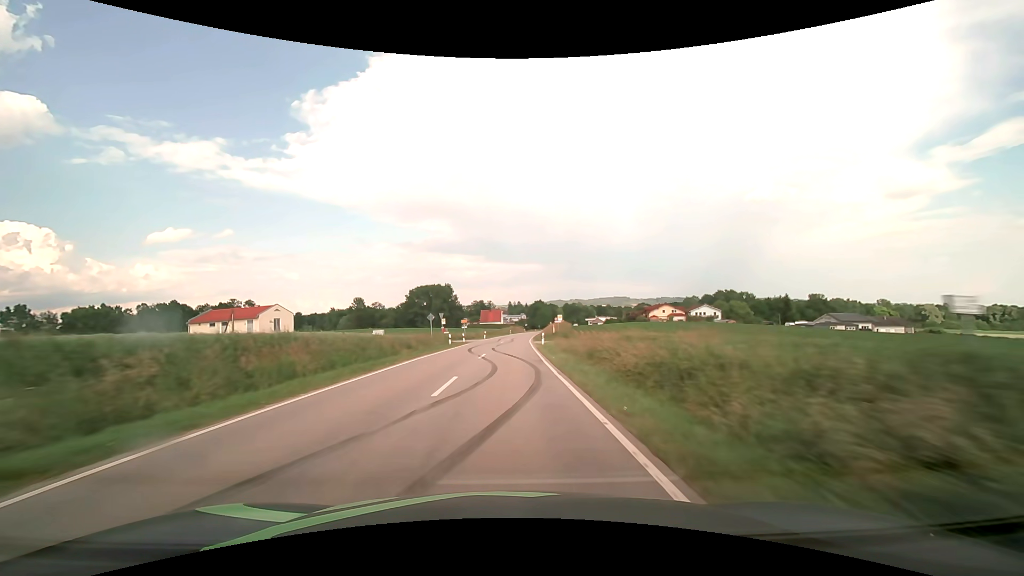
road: secondary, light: Day
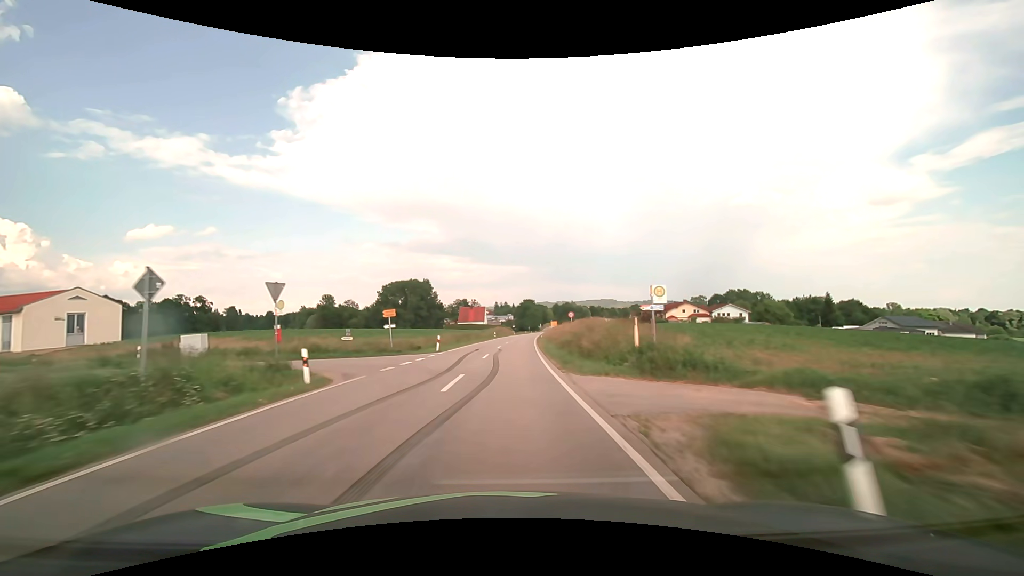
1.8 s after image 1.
(+0.5, +37.1) m; +2°
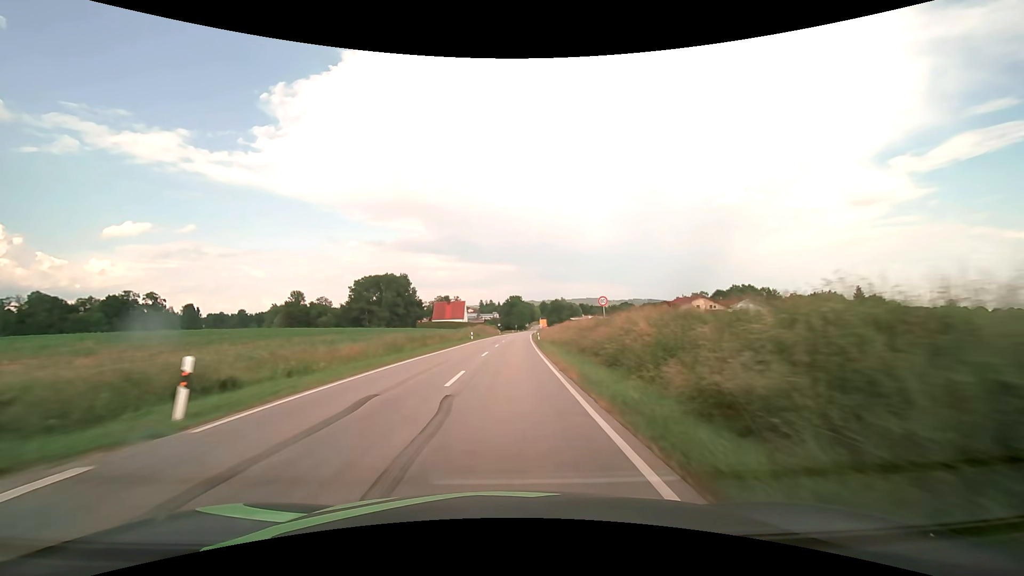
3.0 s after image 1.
(+0.3, +24.7) m; +2°
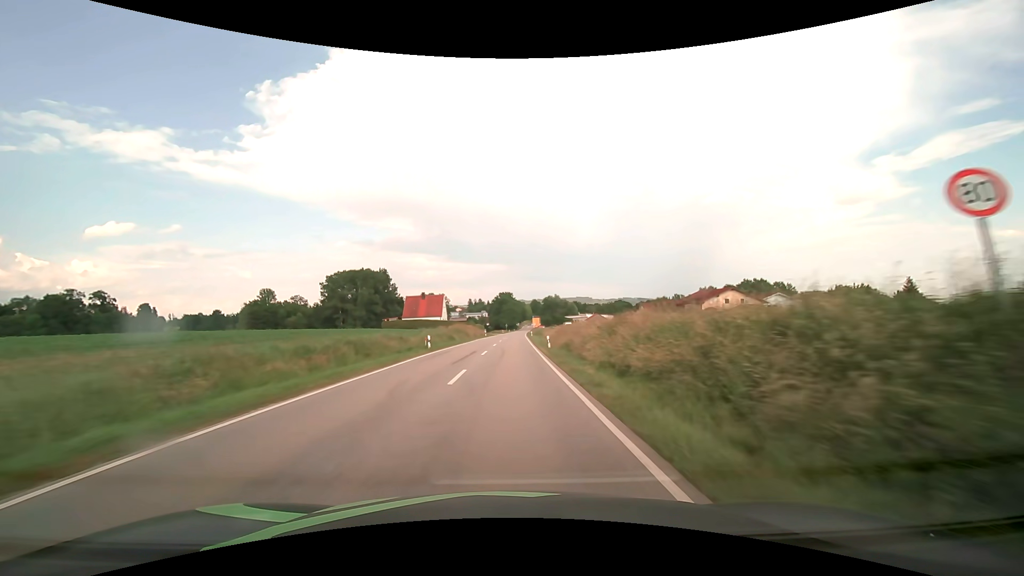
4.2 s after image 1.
(+0.3, +24.7) m; +1°
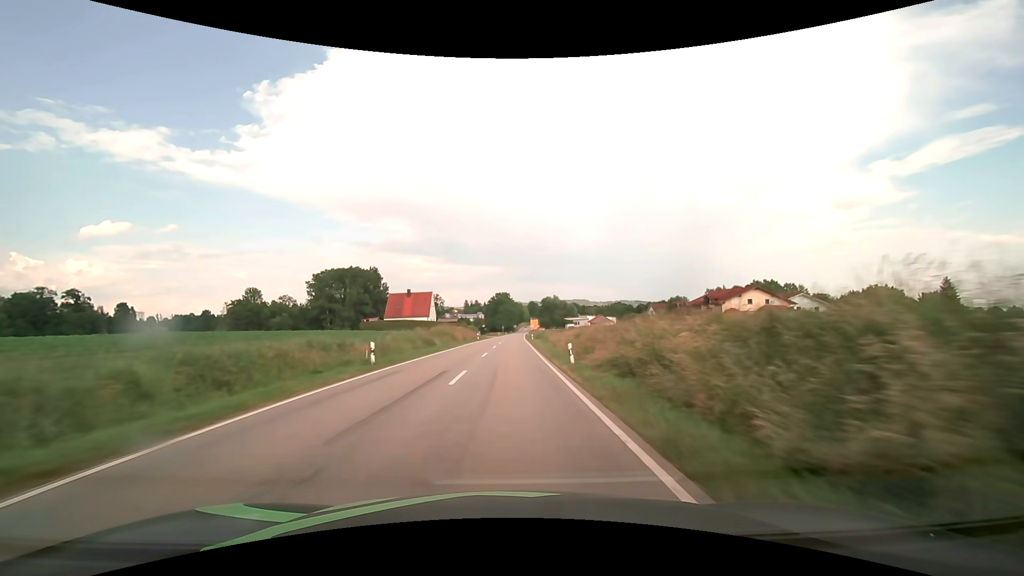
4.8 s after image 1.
(0.0, +12.4) m; 0°
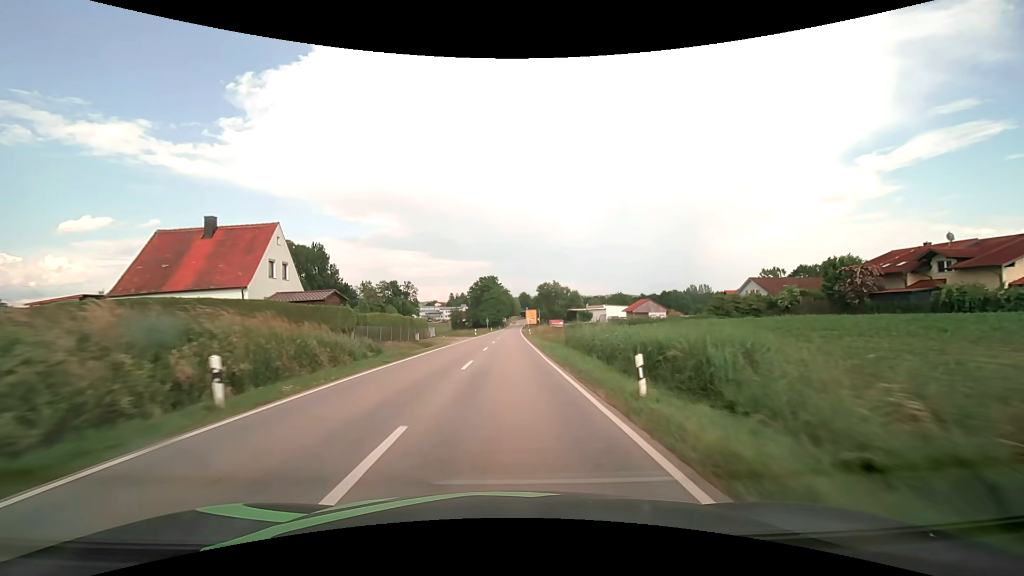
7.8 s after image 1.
(+0.8, +59.6) m; +1°
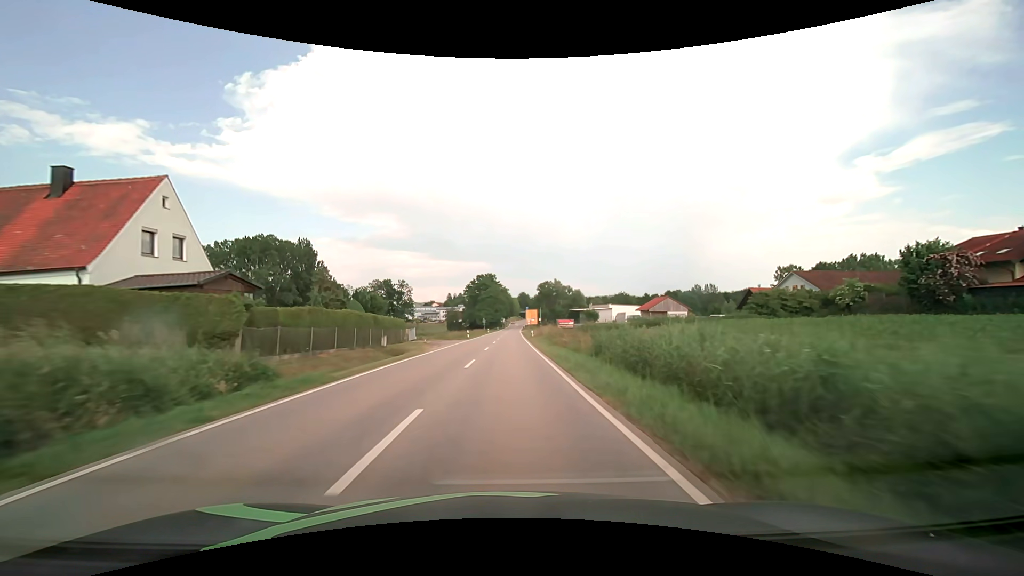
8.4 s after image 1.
(0.0, +11.2) m; 0°
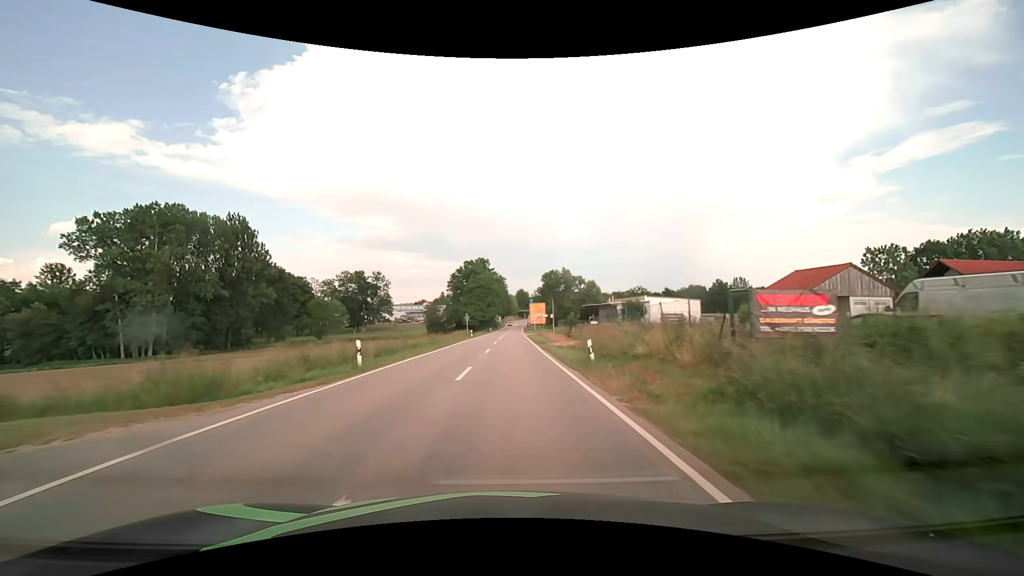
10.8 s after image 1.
(0.0, +42.0) m; 0°
(0, +10) (0, +20) (0, +30) (0, +40) (+1, +50) (+1, +60) (+1, +70) (+1, +80) (+1, +90) (+1, +100) m
